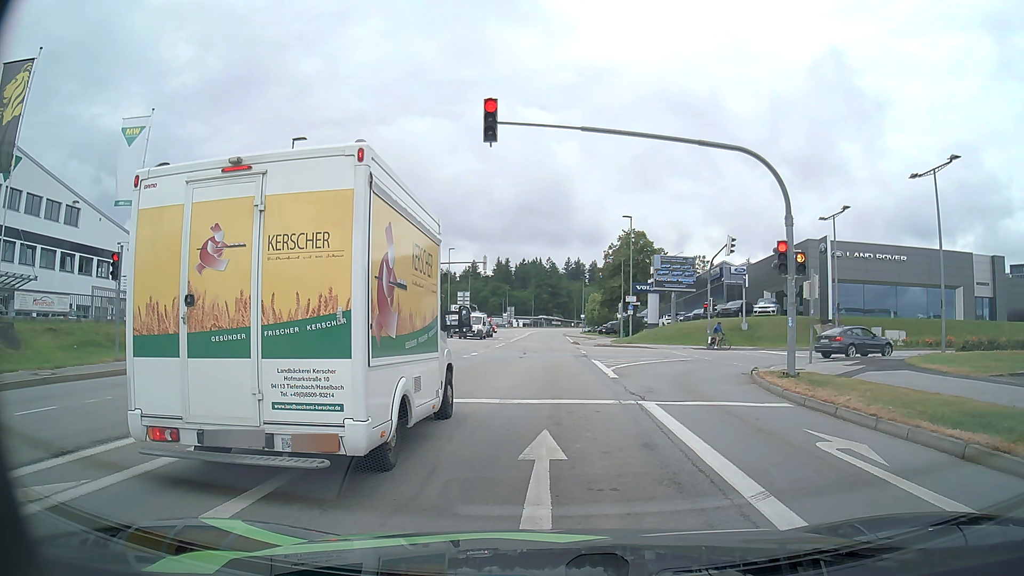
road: tertiary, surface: asphalt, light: Day
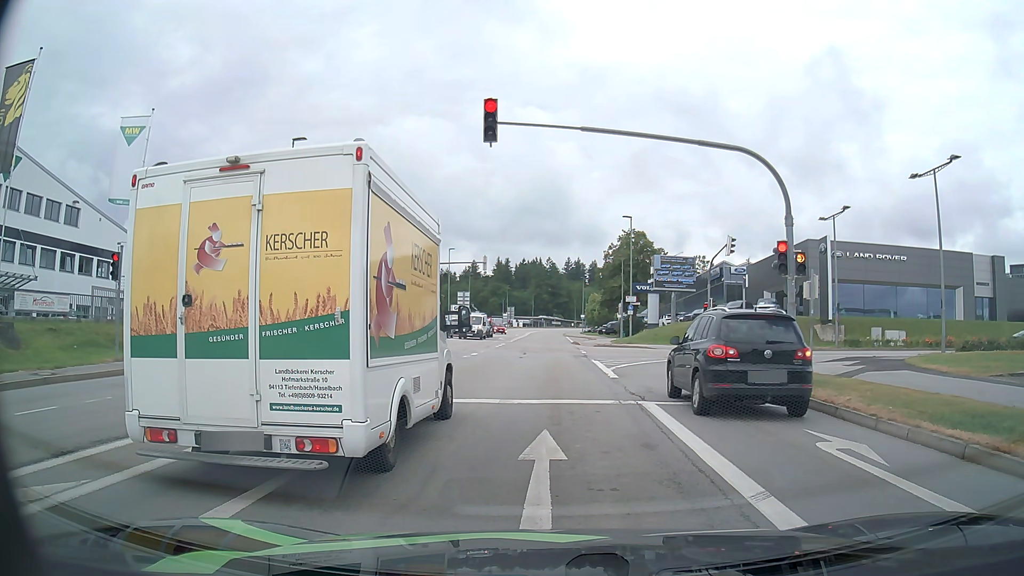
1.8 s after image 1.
(0.0, 0.0) m; 0°
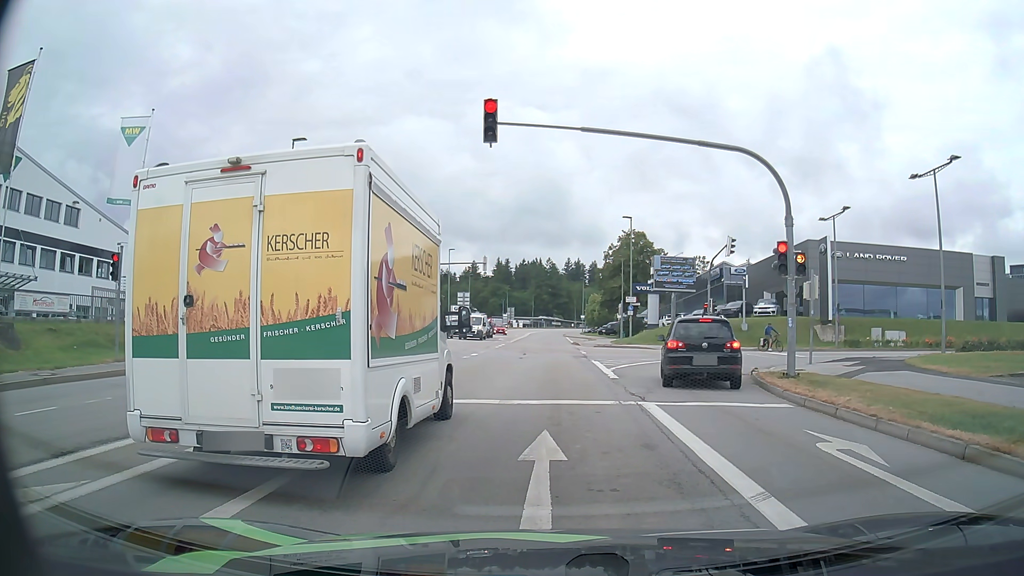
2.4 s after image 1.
(0.0, 0.0) m; 0°
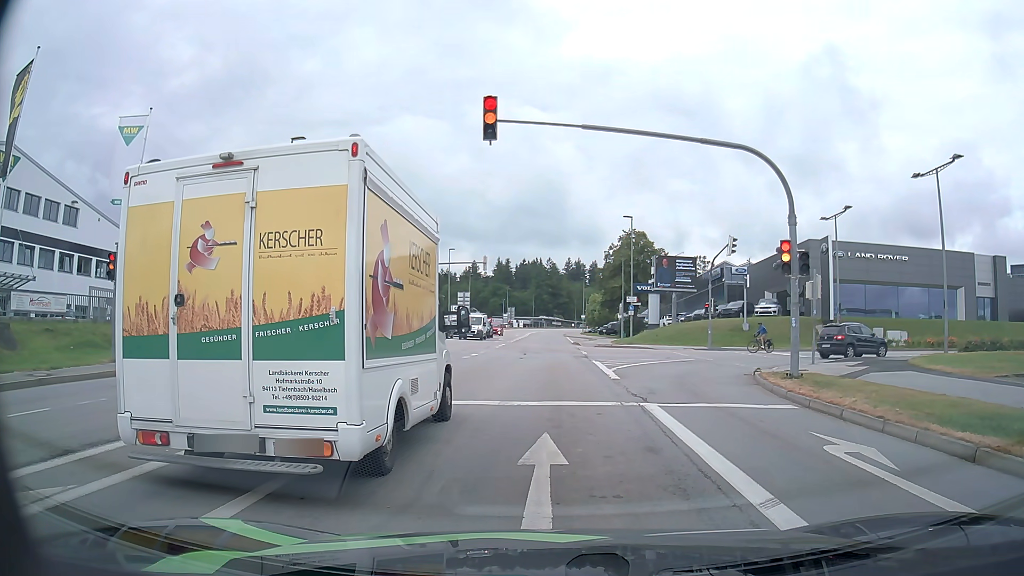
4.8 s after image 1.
(0.0, +0.2) m; 0°
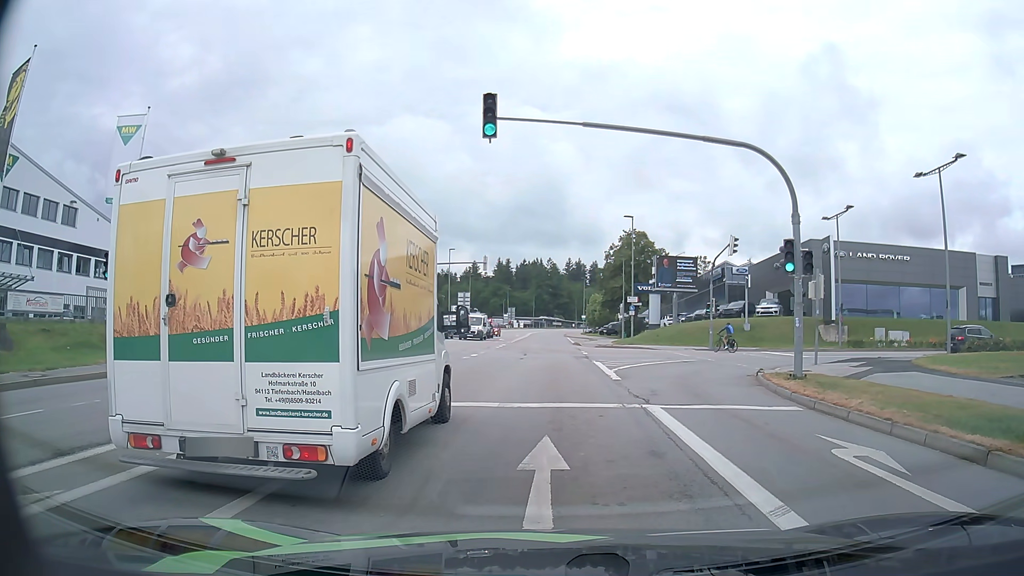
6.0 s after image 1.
(0.0, +0.2) m; 0°
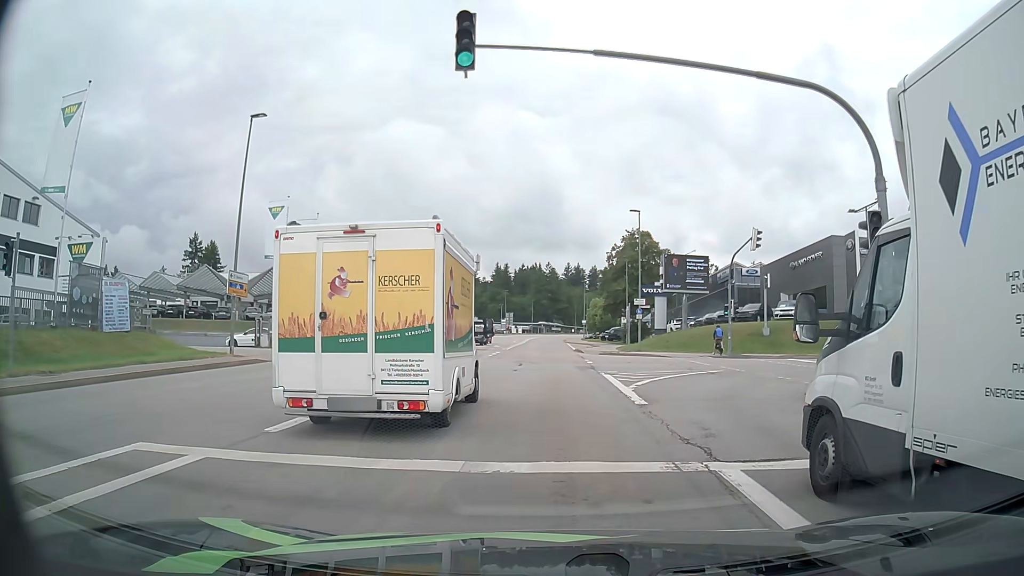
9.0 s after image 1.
(0.0, +5.1) m; +1°
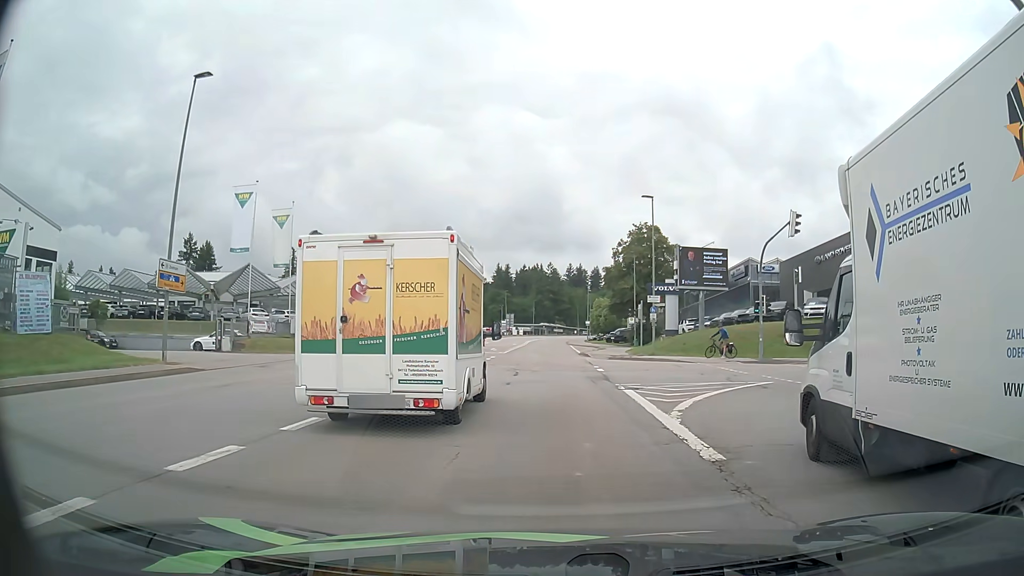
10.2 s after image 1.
(0.0, +5.8) m; -1°
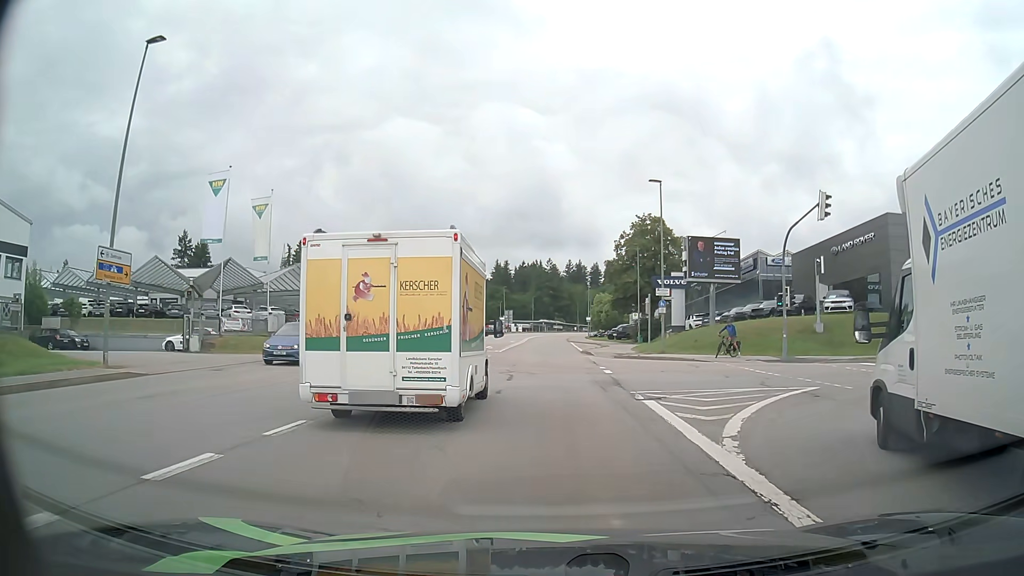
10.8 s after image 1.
(0.0, +3.7) m; +1°
(0, +10) (0, +20) (0, +30) (0, +40) (+1, +50) (+1, +60) (+1, +70) (+1, +80) (+1, +90) (+1, +100) m
